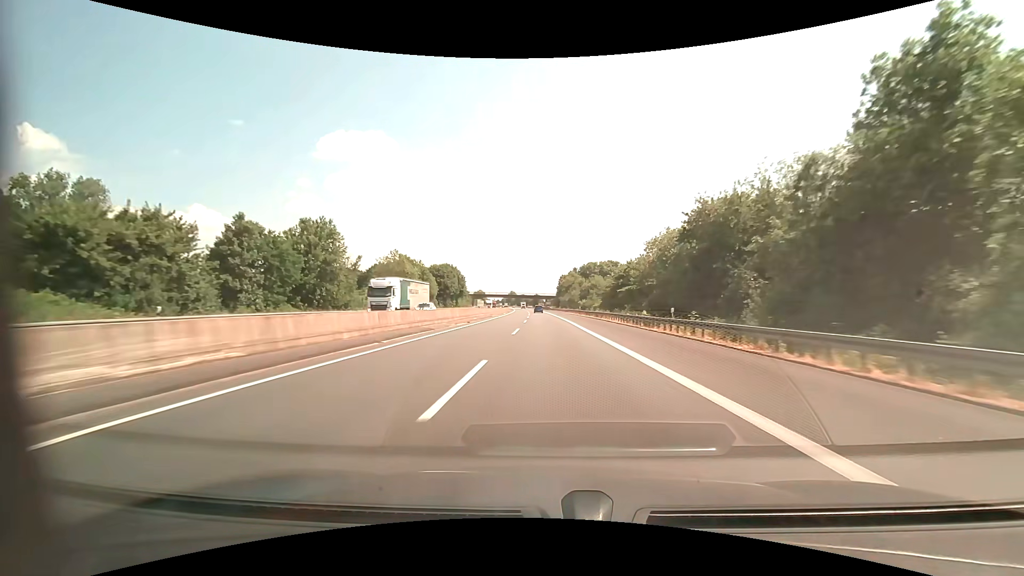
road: motorway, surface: asphalt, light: Day
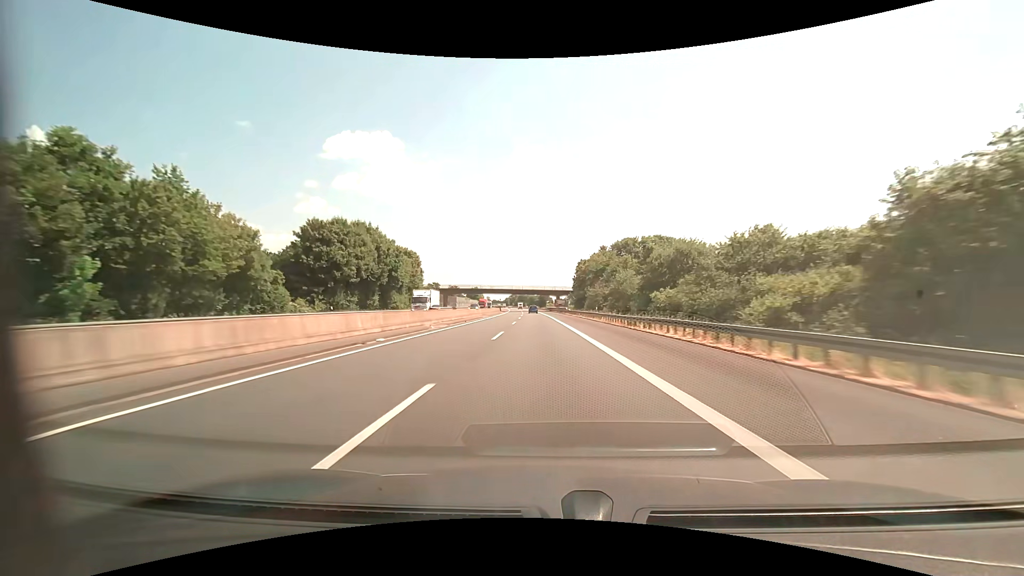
(-0.4, +76.2) m; -1°
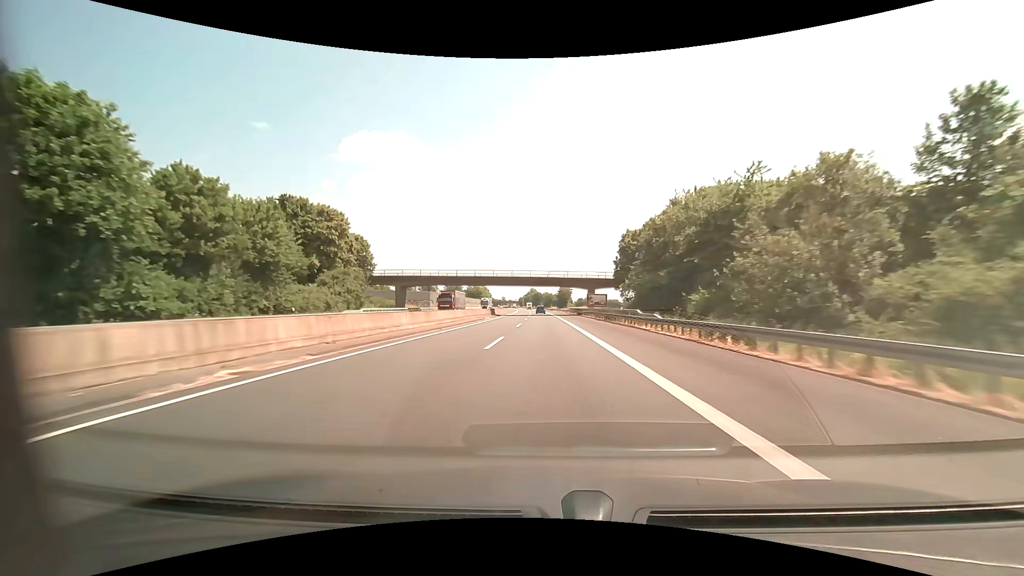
(-0.9, +58.7) m; -2°
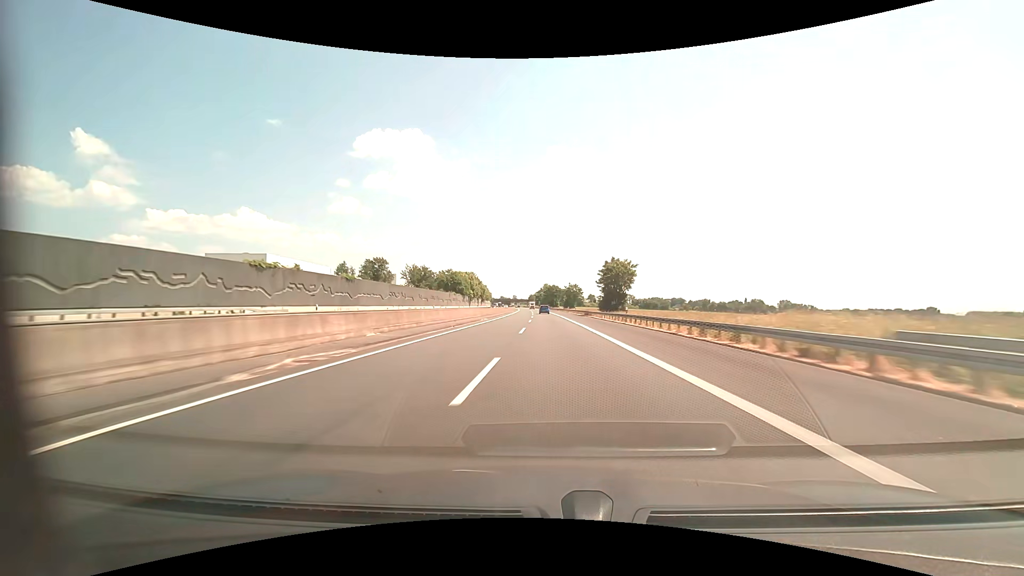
(-1.6, +99.3) m; -2°
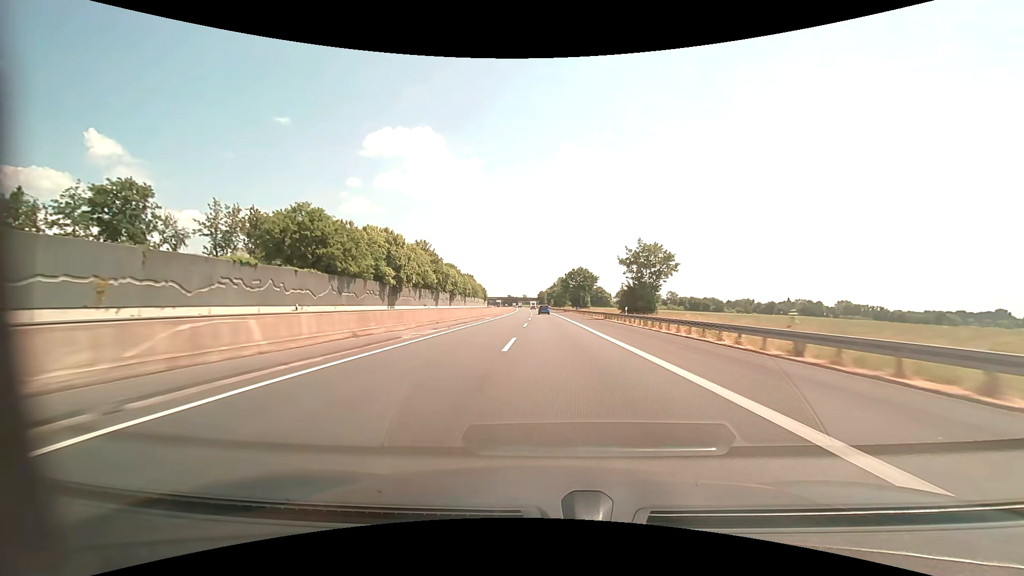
(-1.2, +100.4) m; -1°
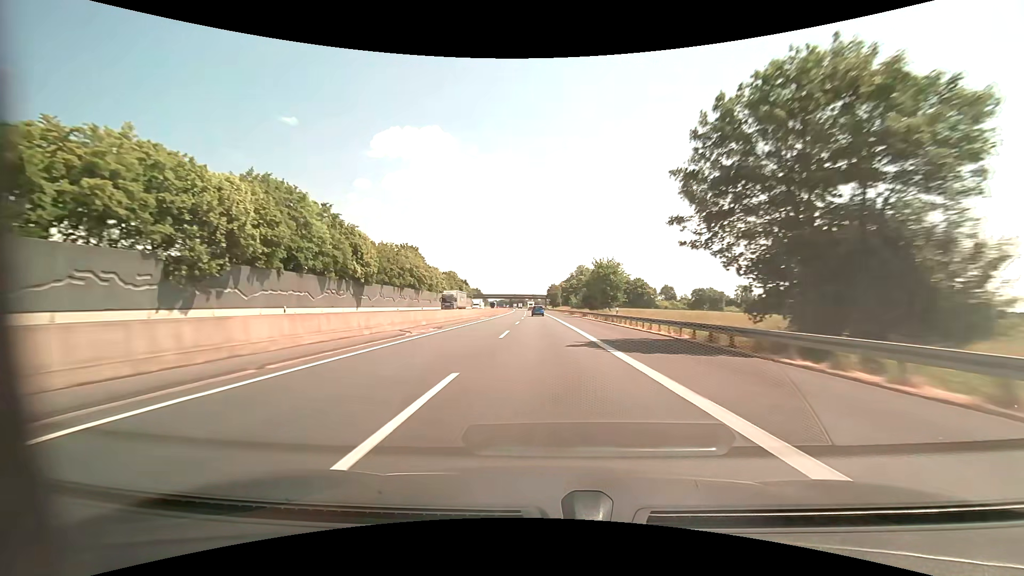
(-1.0, +101.2) m; -1°
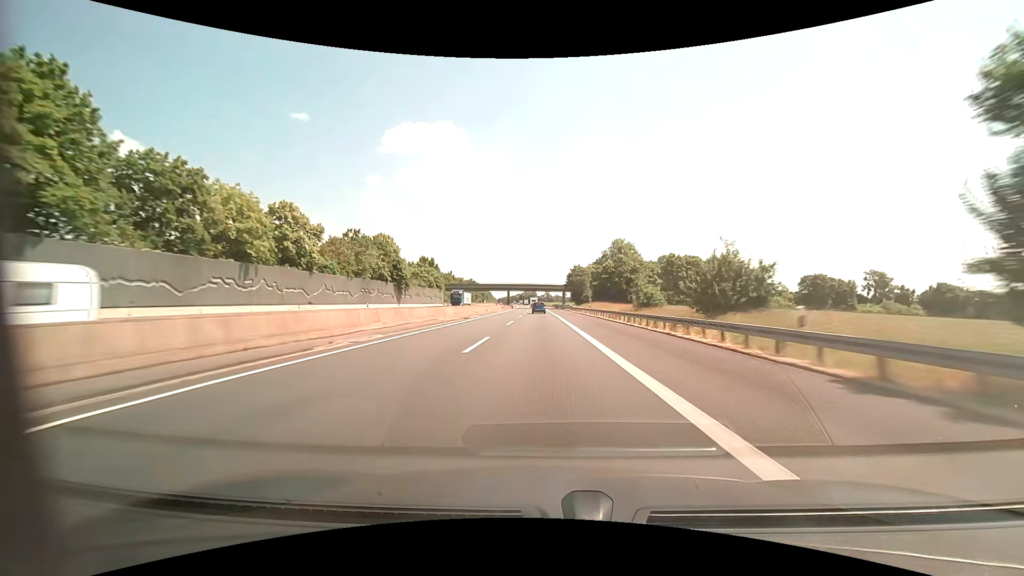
(-1.2, +79.9) m; -2°
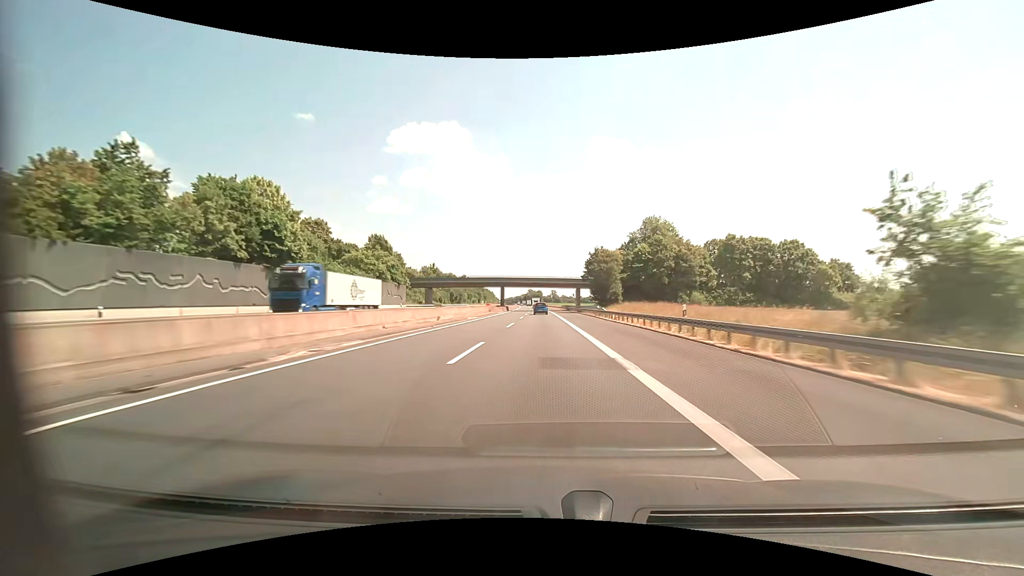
(-0.2, +38.3) m; -1°
(0, +10) (0, +20) (0, +30) (0, +40) (0, +50) (-1, +60) (-1, +70) (-1, +80) (-1, +90) (-1, +100) m
